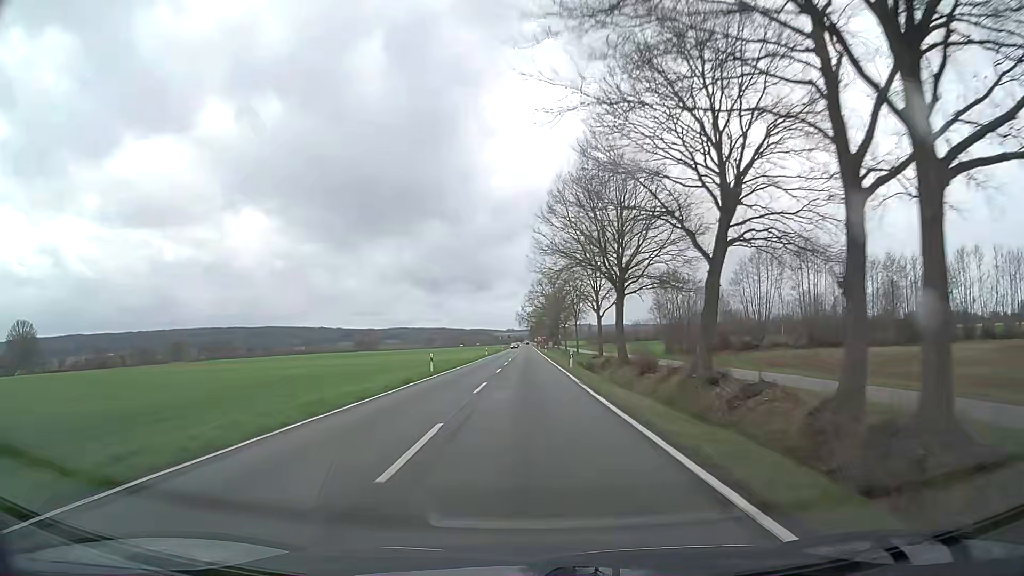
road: secondary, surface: asphalt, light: Day
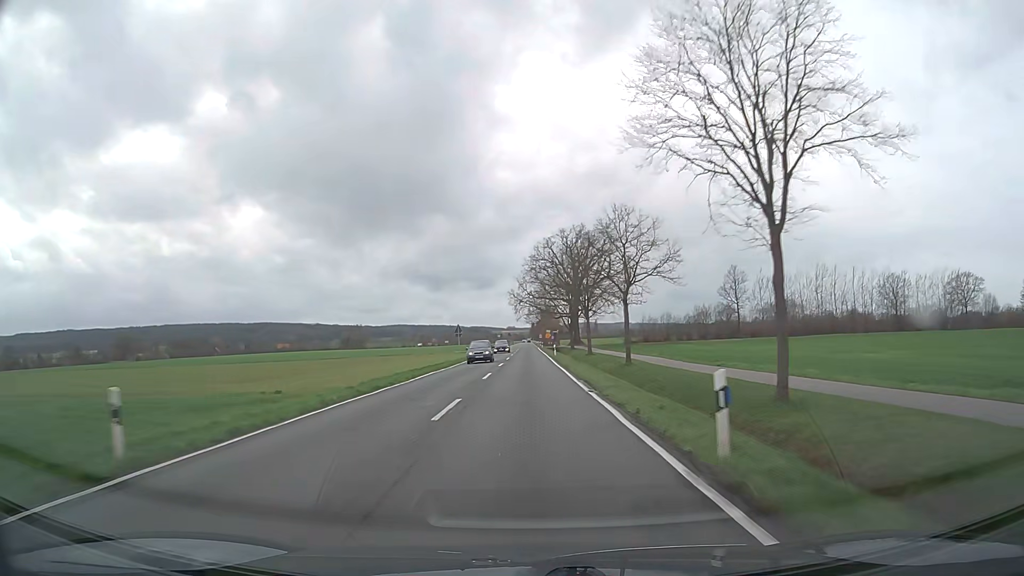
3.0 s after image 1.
(-0.2, +78.7) m; 0°
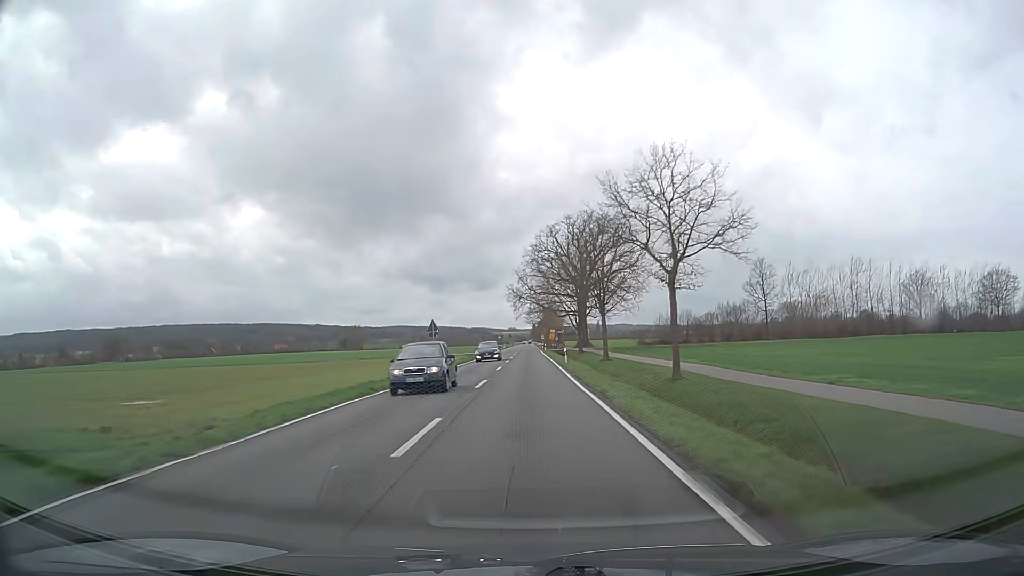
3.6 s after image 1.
(0.0, +15.8) m; 0°
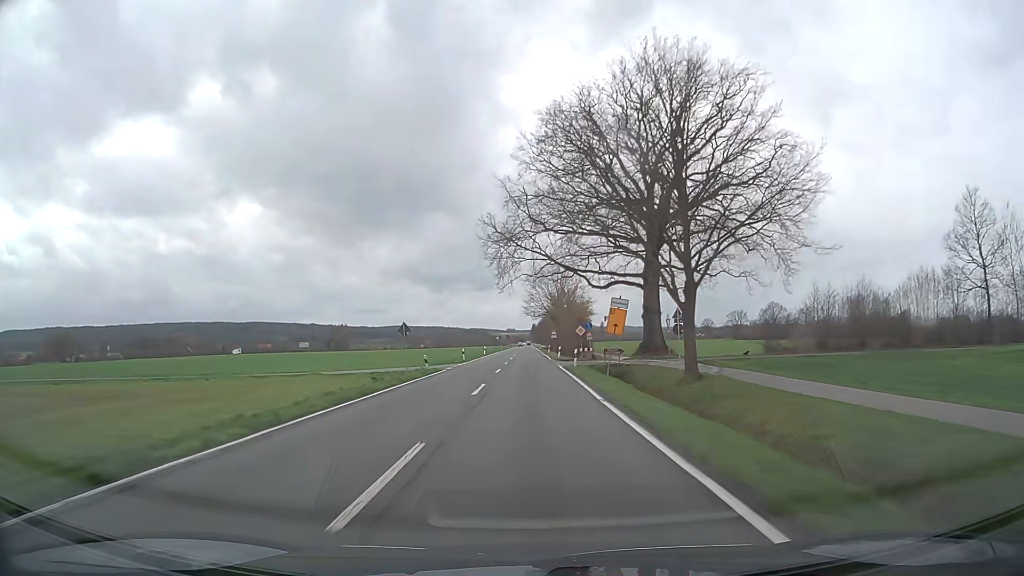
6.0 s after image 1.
(0.0, +63.1) m; 0°
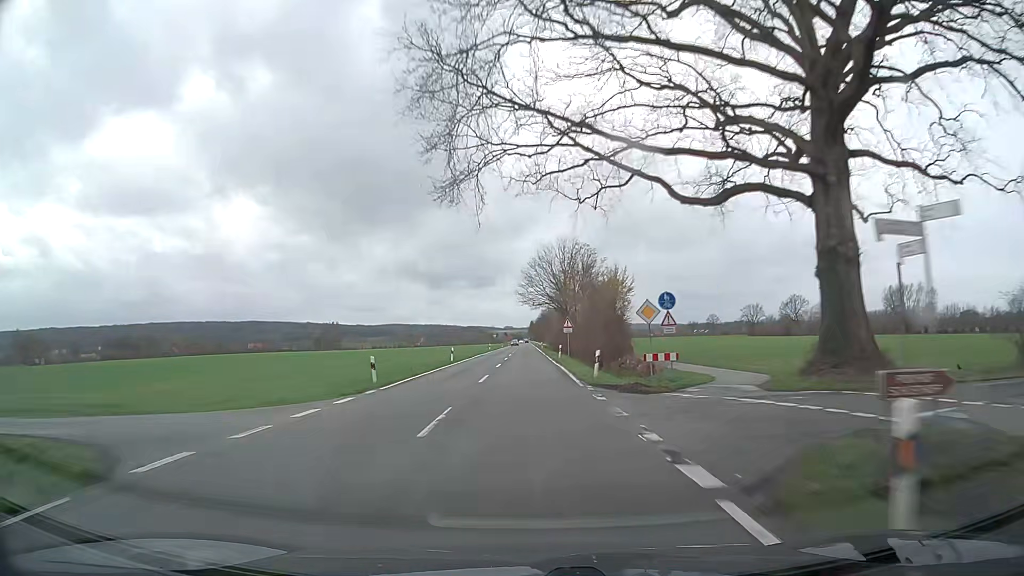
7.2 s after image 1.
(+0.1, +31.6) m; 0°
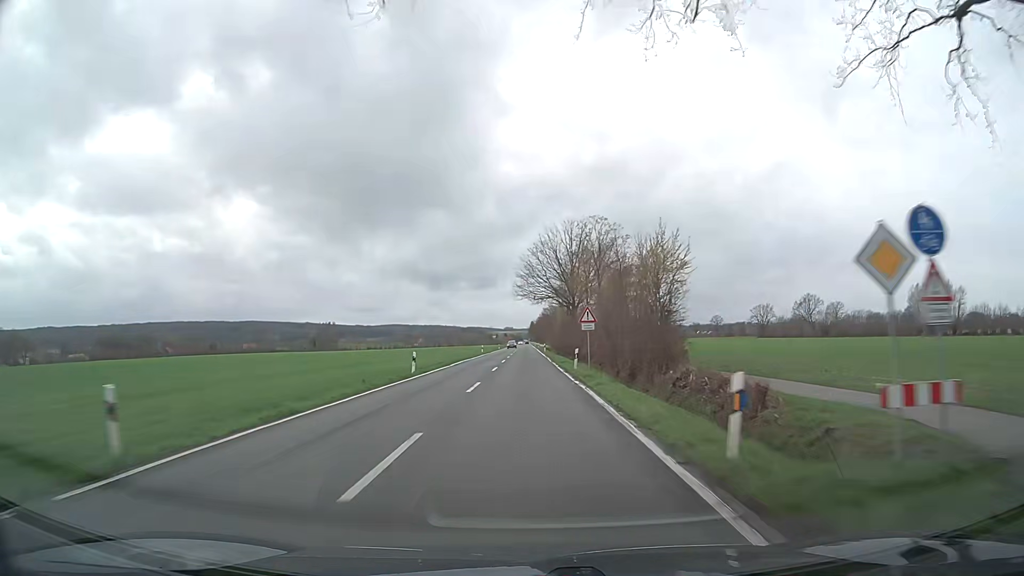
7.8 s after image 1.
(0.0, +15.8) m; 0°
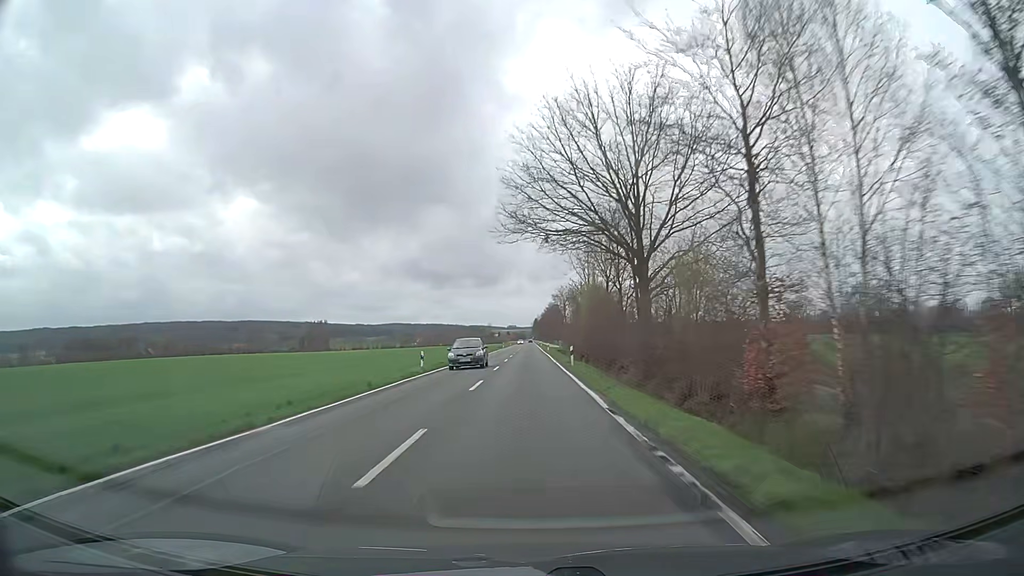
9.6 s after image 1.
(0.0, +47.4) m; 0°
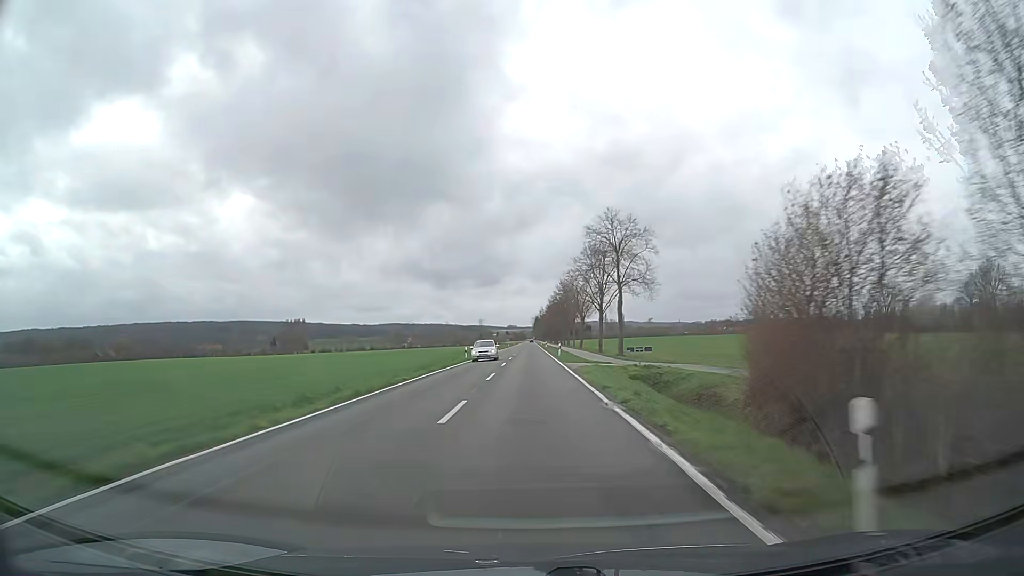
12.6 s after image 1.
(-0.2, +79.2) m; 0°
(0, +10) (0, +20) (0, +30) (0, +40) (0, +50) (0, +60) (0, +70) (0, +80) (0, +90) (0, +100) m
